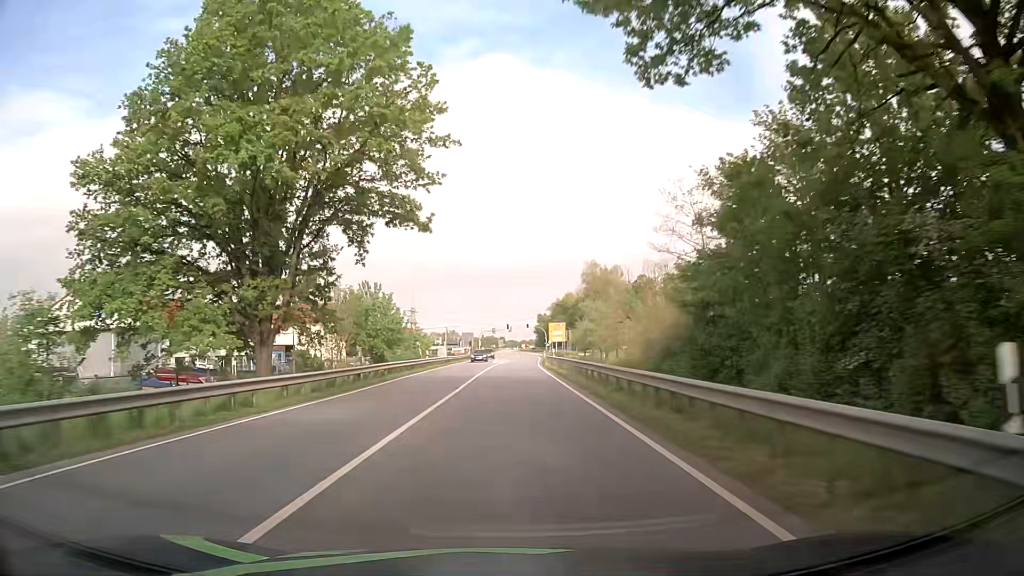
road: primary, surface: asphalt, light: Day
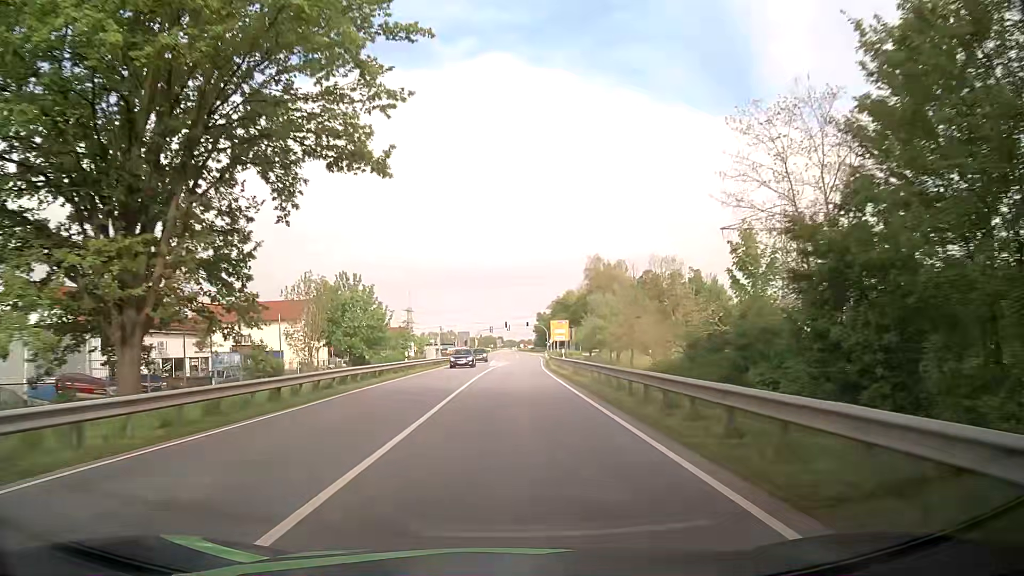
(0.0, +10.2) m; 0°
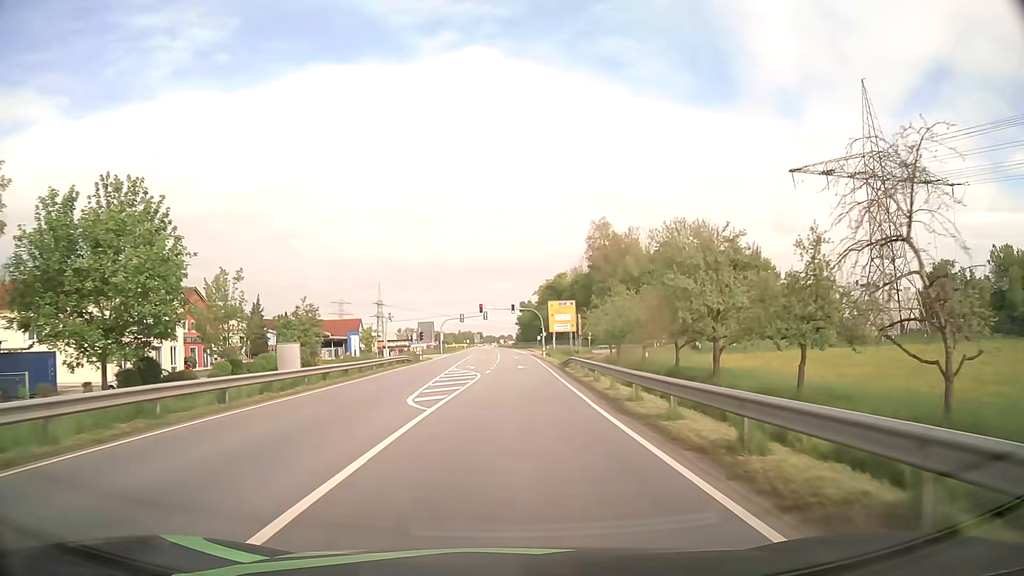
(+0.5, +41.6) m; +2°
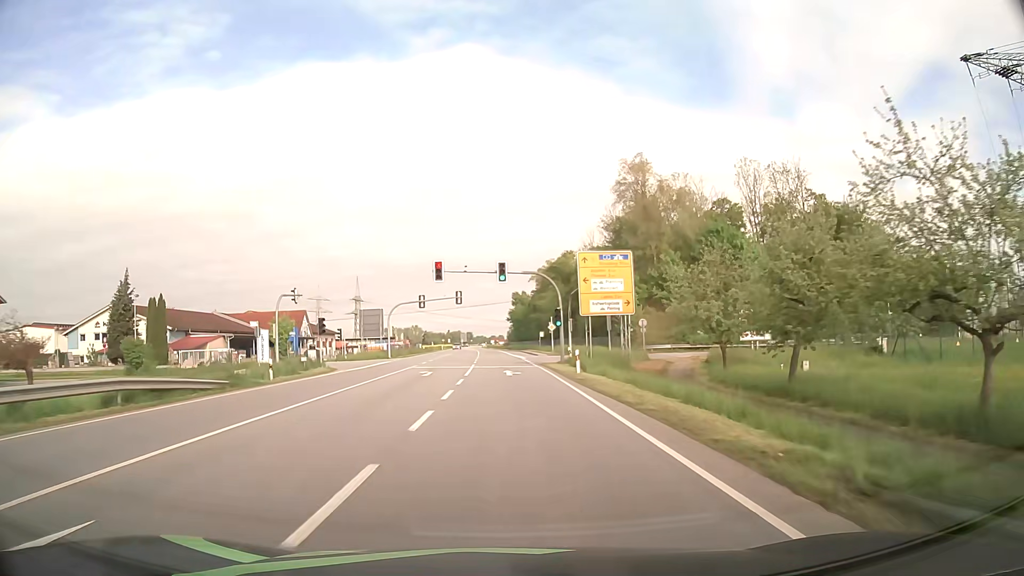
(+0.4, +42.6) m; +1°
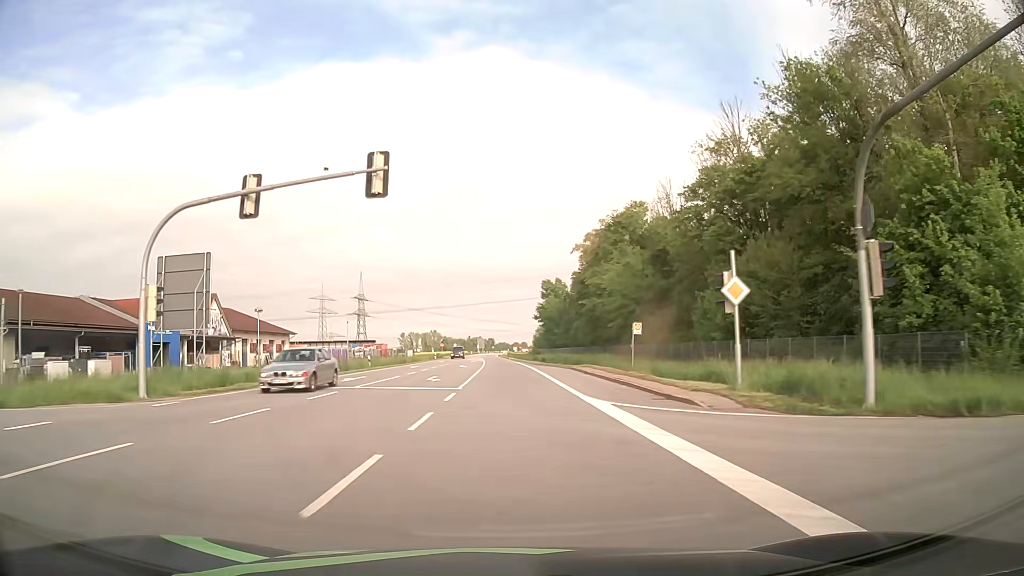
(-0.7, +53.5) m; -2°
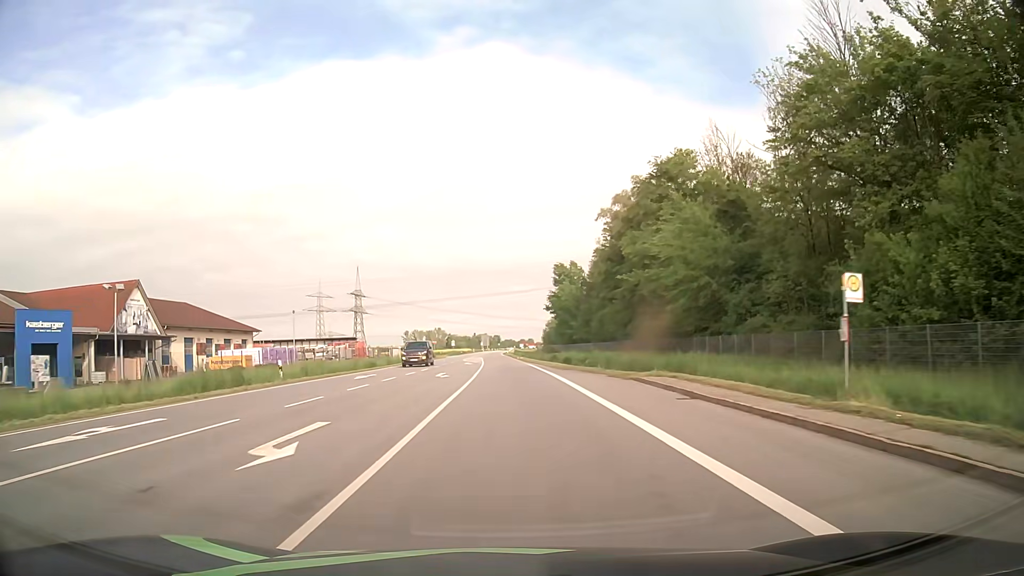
(0.0, +21.3) m; 0°
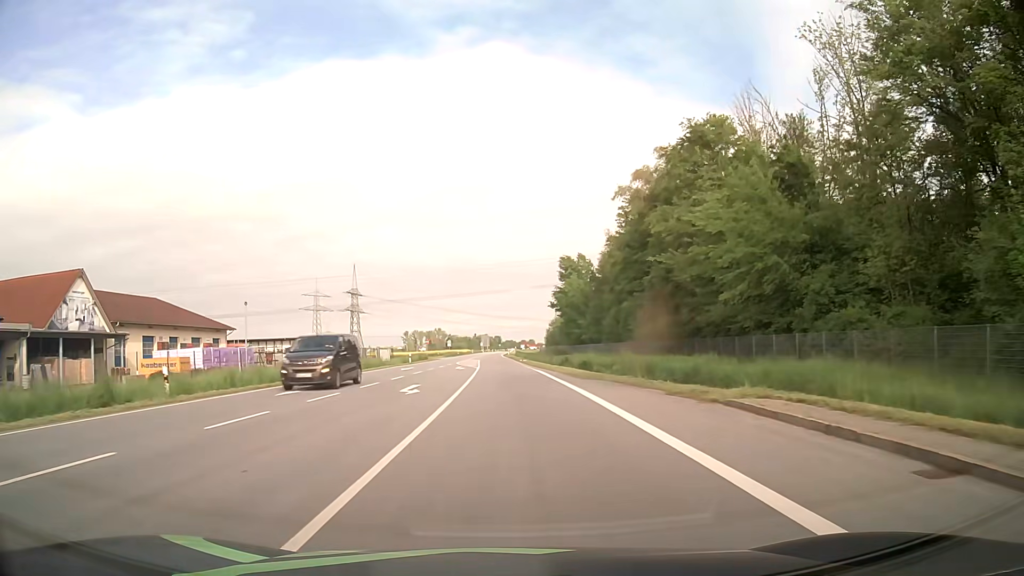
(0.0, +10.6) m; 0°
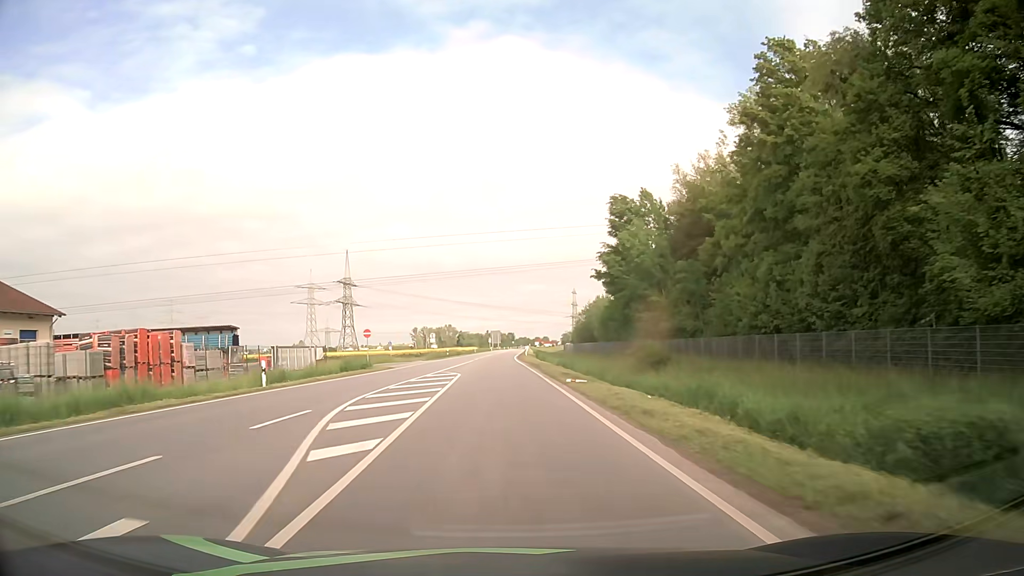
(0.0, +42.4) m; -1°
(0, +10) (0, +20) (0, +30) (0, +40) (-1, +50) (-1, +60) (-1, +70) (-1, +80) (0, +90) (0, +100) m
